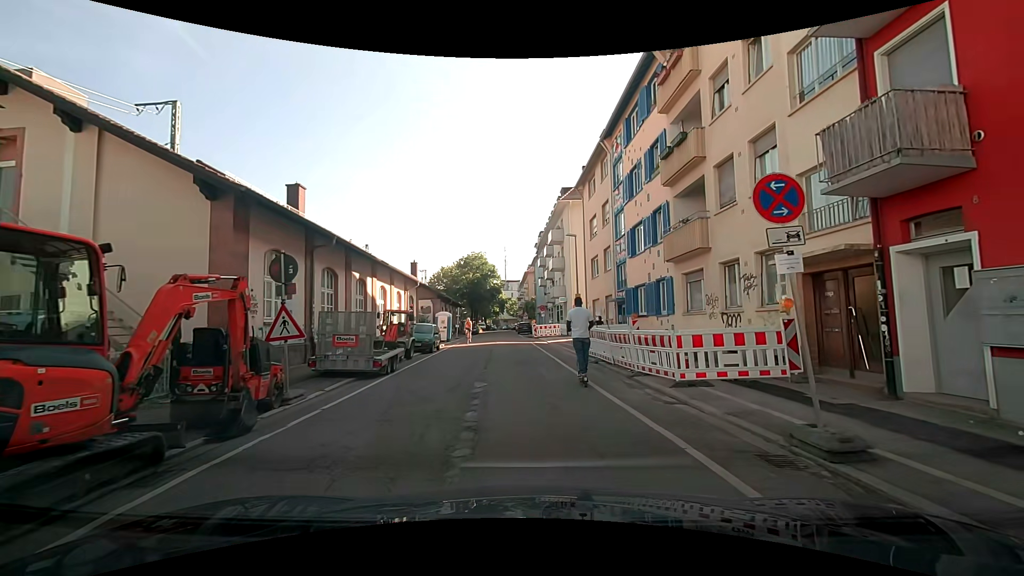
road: residential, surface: asphalt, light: Day
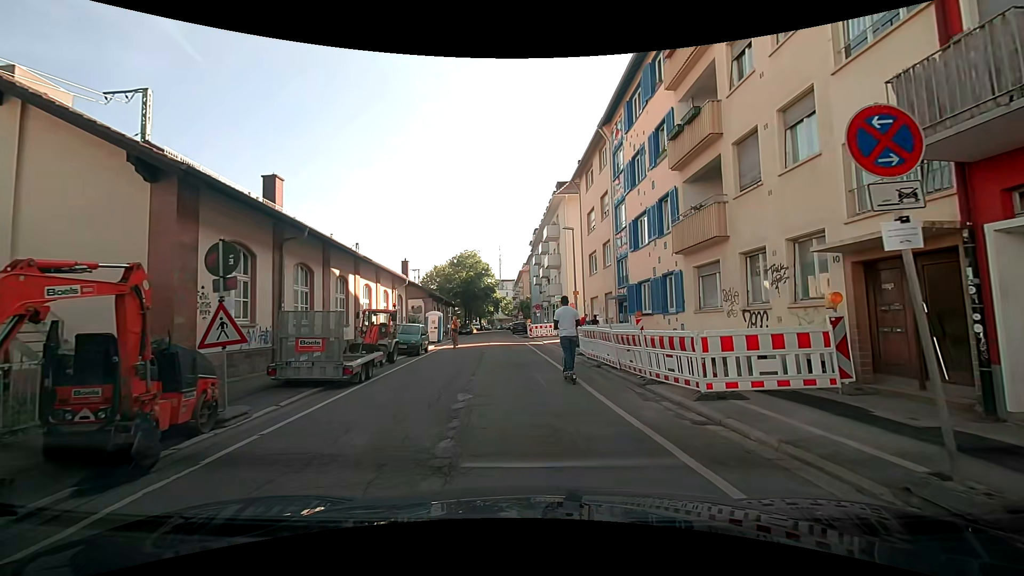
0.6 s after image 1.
(0.0, +1.8) m; +2°
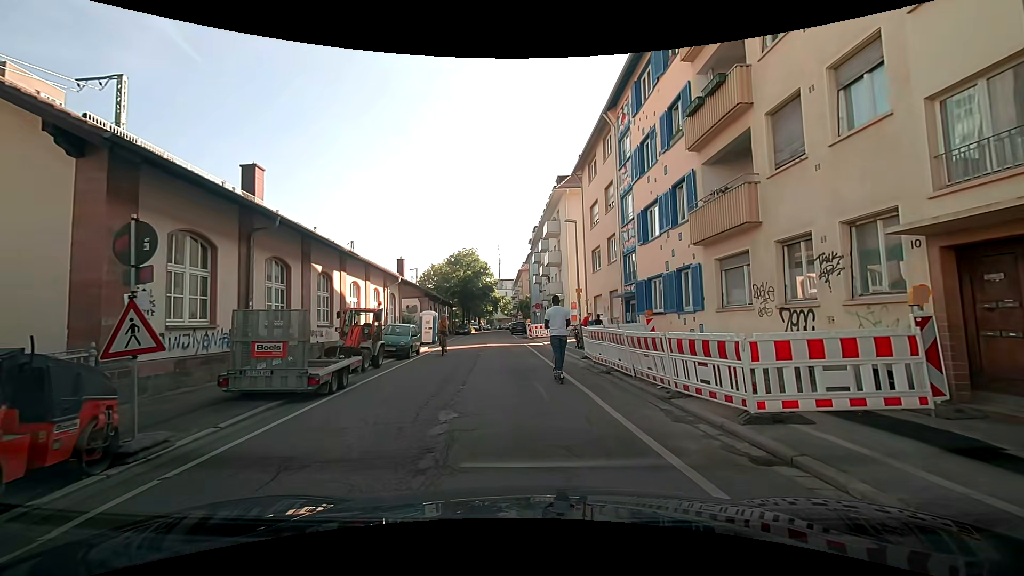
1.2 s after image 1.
(0.0, +1.8) m; 0°
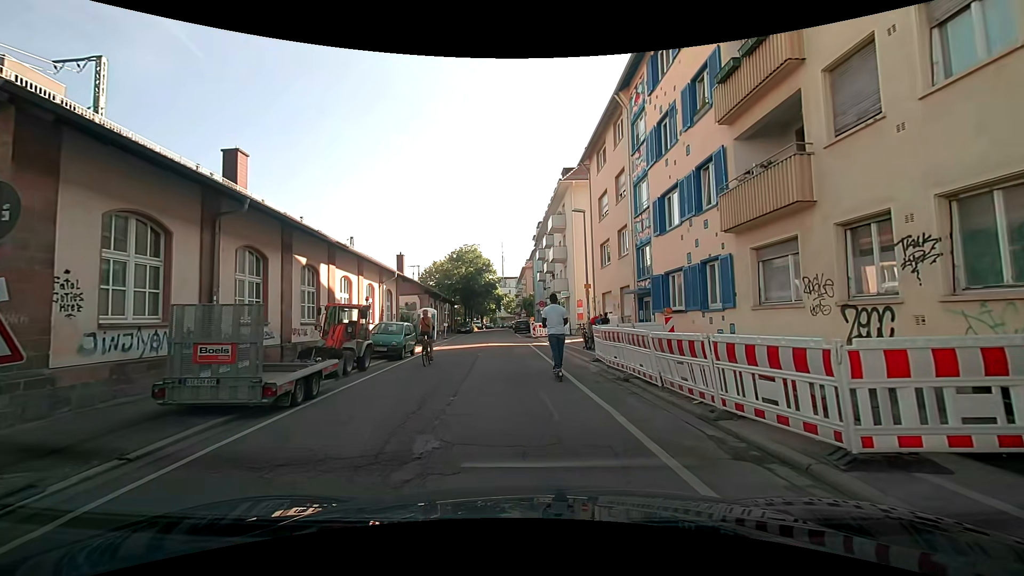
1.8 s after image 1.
(0.0, +1.9) m; -2°
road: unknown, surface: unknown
